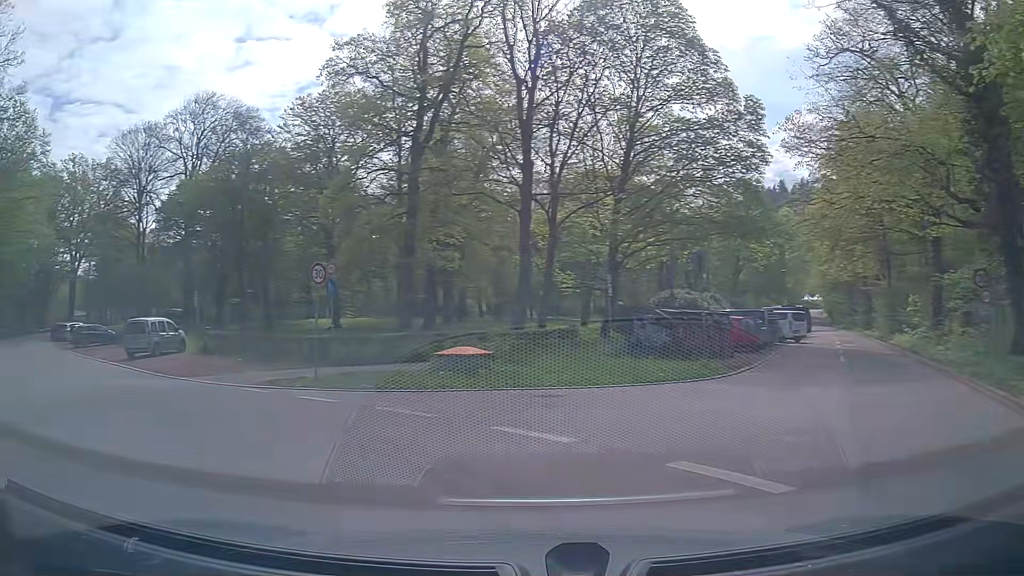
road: unclassified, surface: asphalt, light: Day
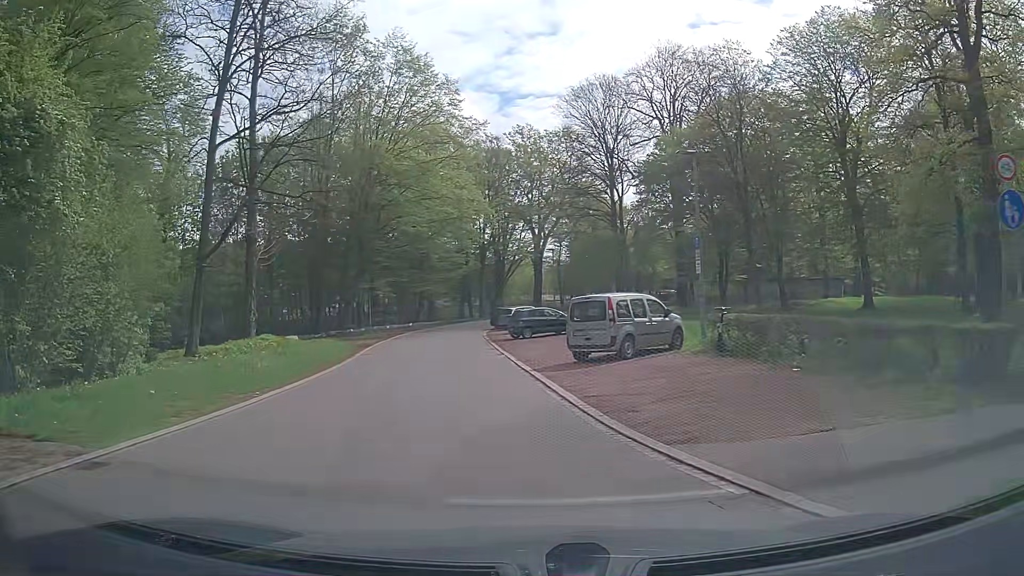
(-5.5, +12.5) m; -41°
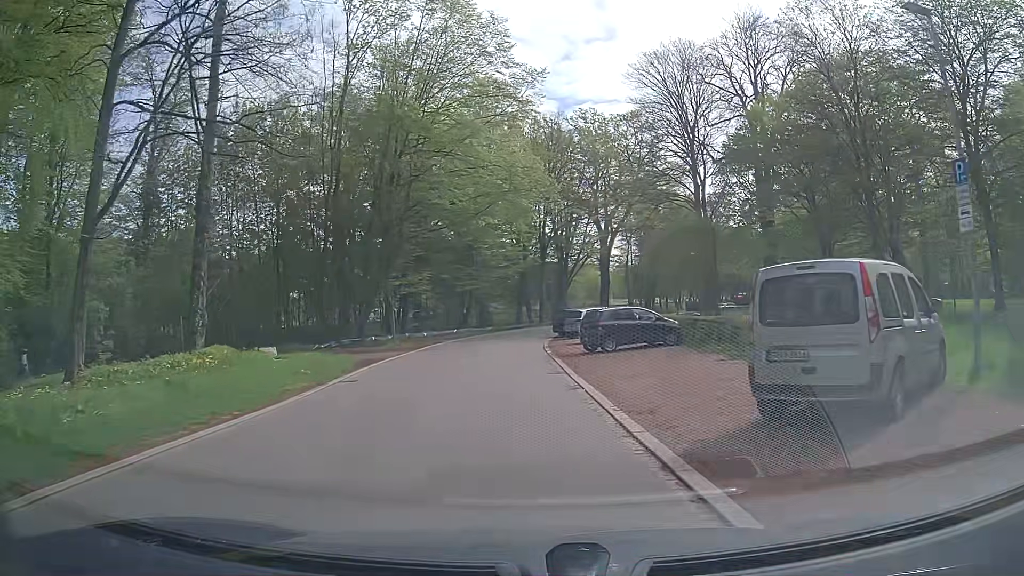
(-0.9, +11.3) m; -7°
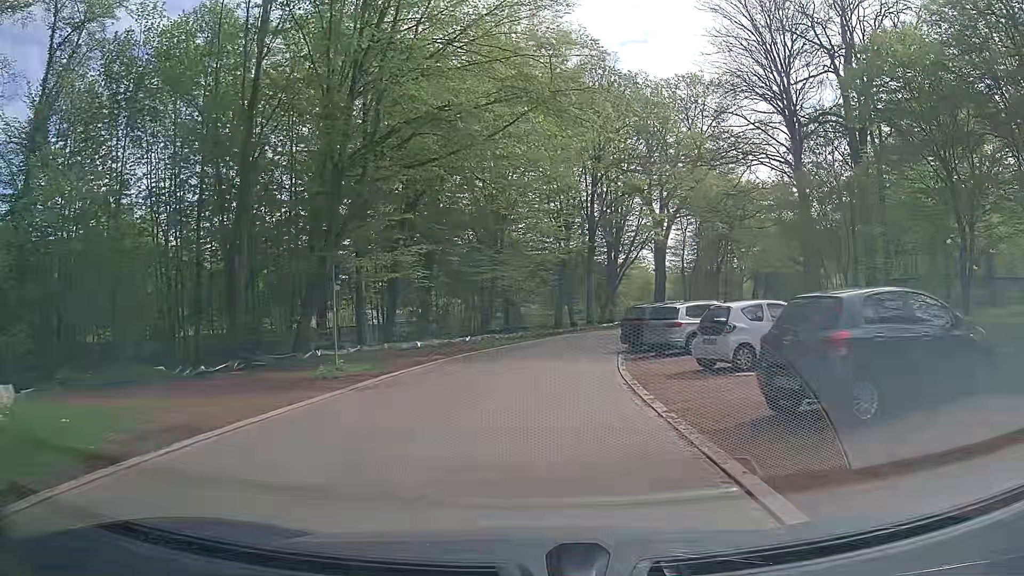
(-0.4, +16.2) m; -2°
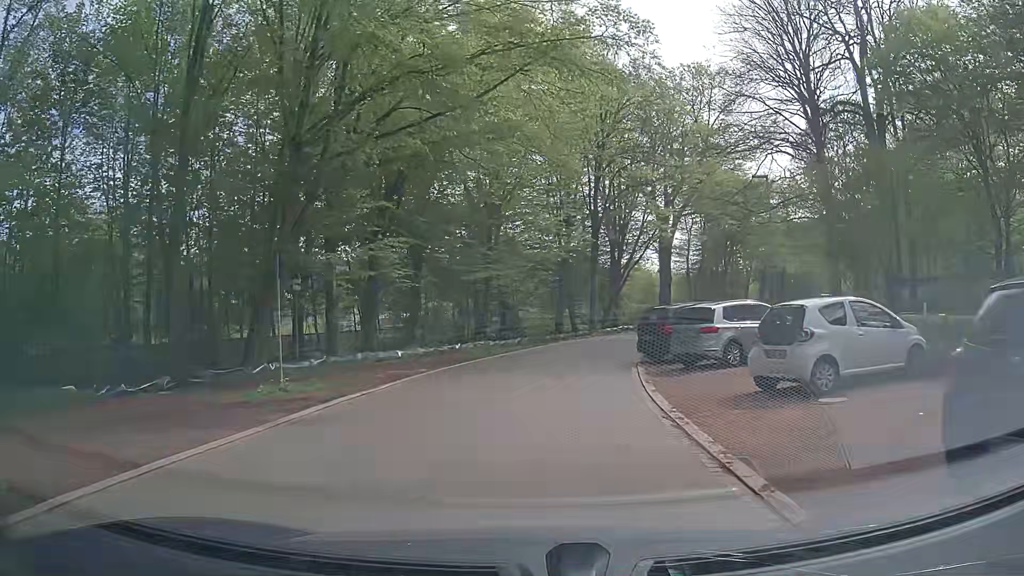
(0.0, +4.2) m; -1°
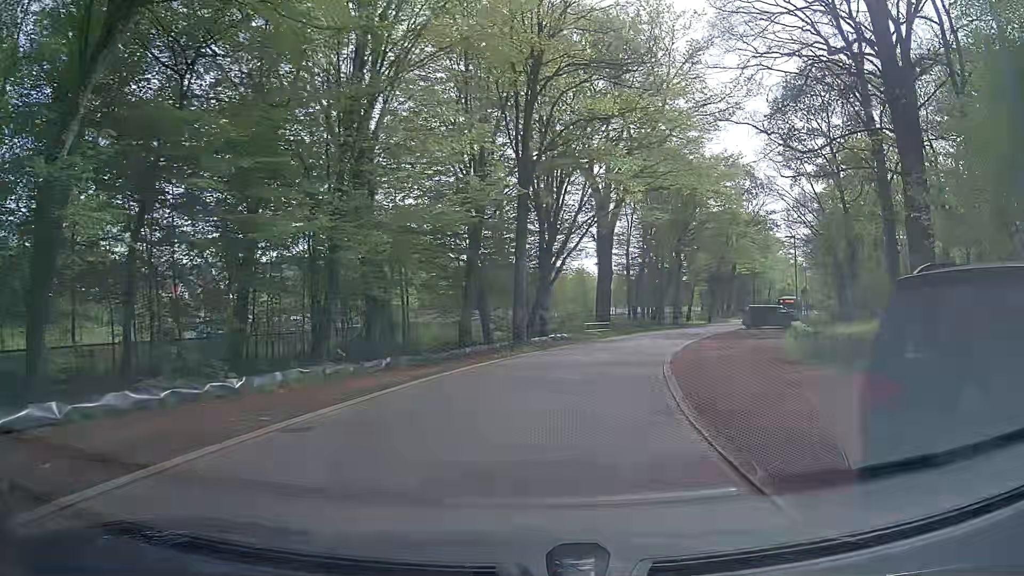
(+0.9, +16.9) m; +7°
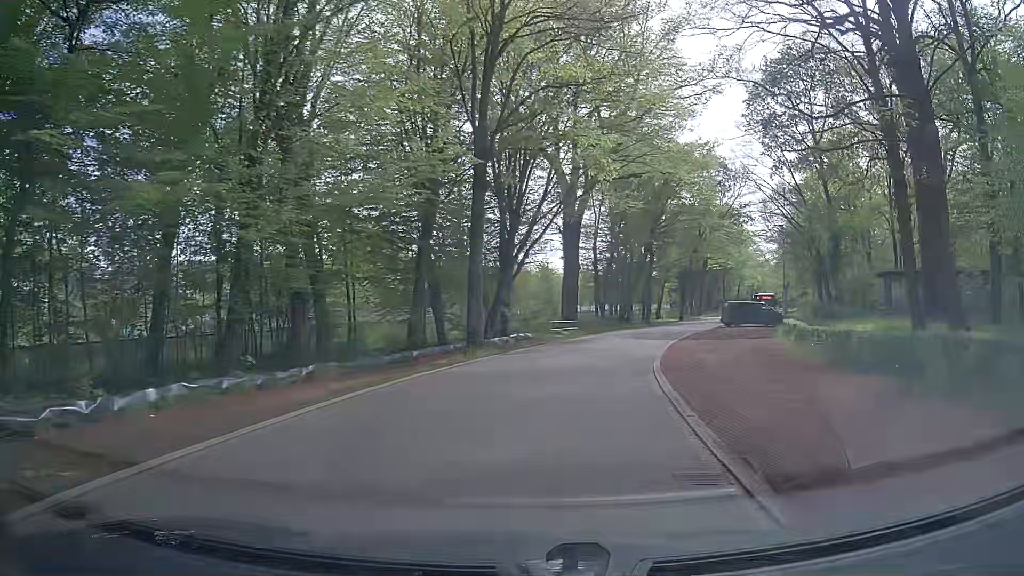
(+0.1, +4.3) m; +1°
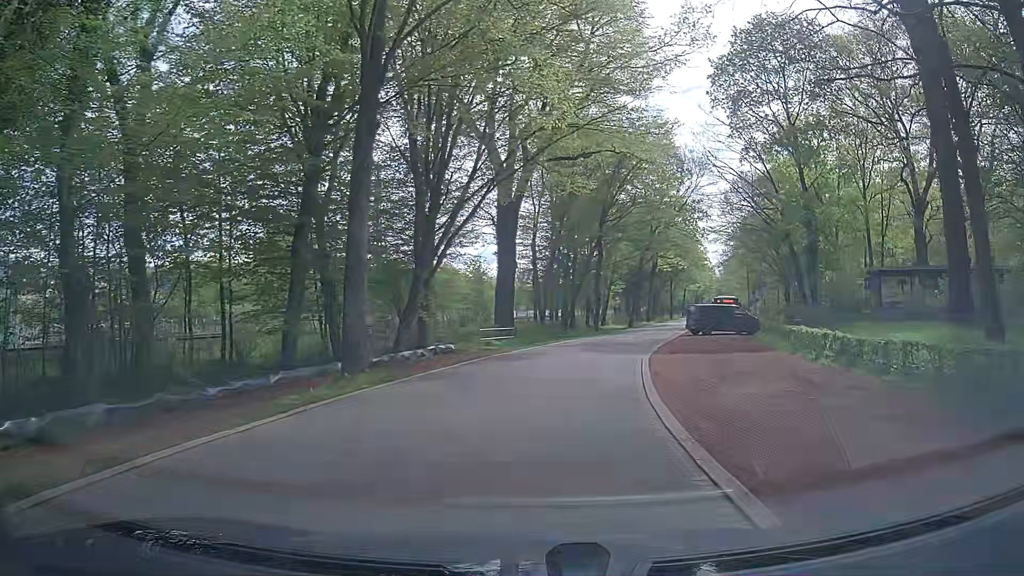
(+0.6, +8.6) m; +7°
(0, +10) (+2, +20) (+4, +30) (+7, +39) (+10, +49) (+12, +58) (+15, +68) (+18, +78) (+21, +87) (+24, +97) m
